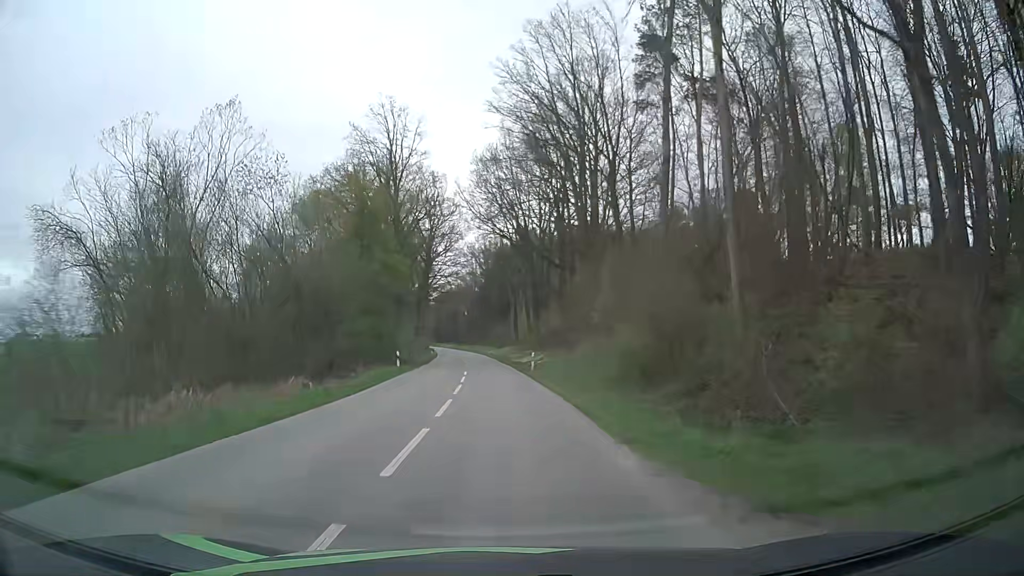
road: unclassified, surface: asphalt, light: Day
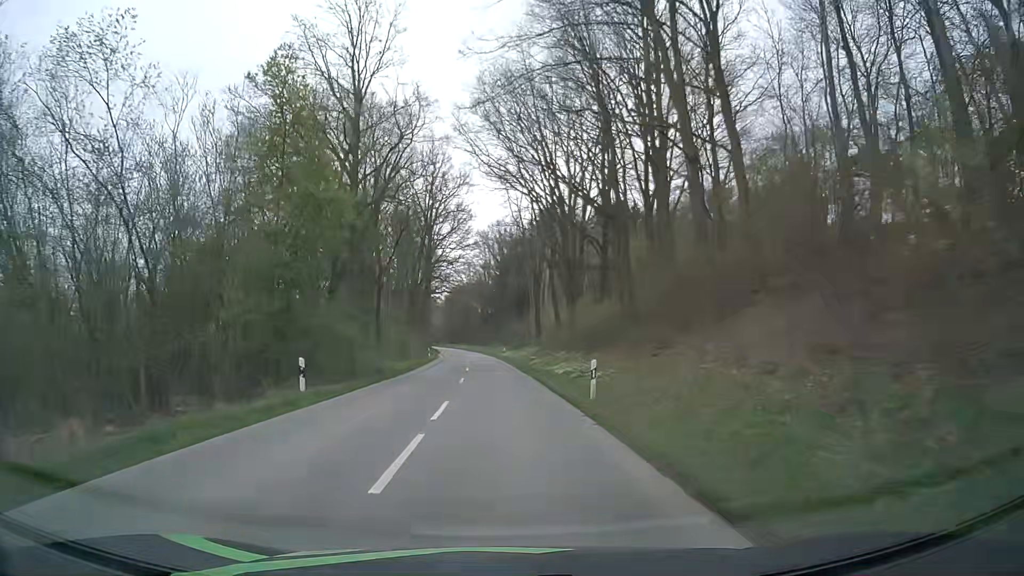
(-0.2, +19.2) m; 0°
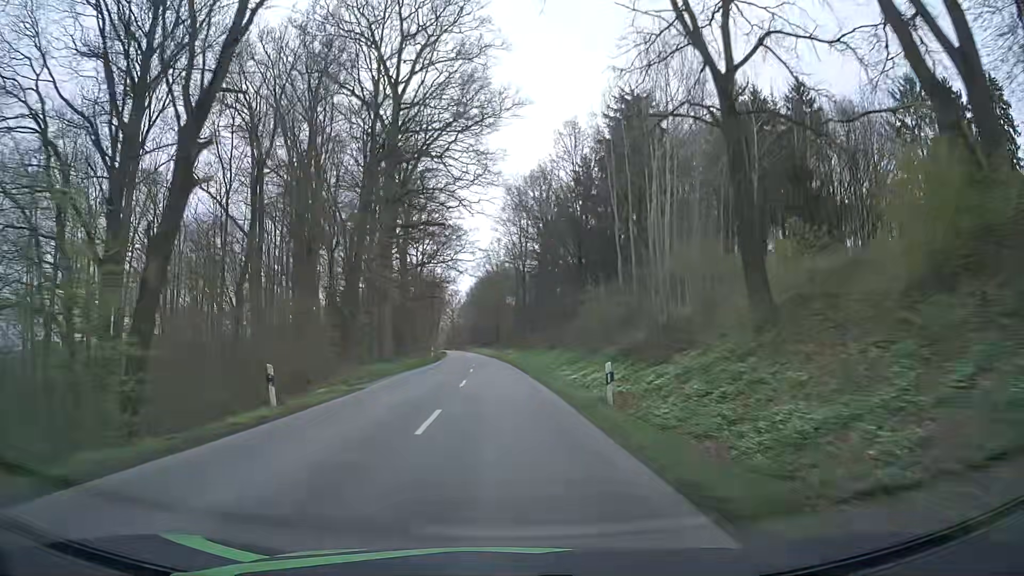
(-2.3, +50.9) m; -4°
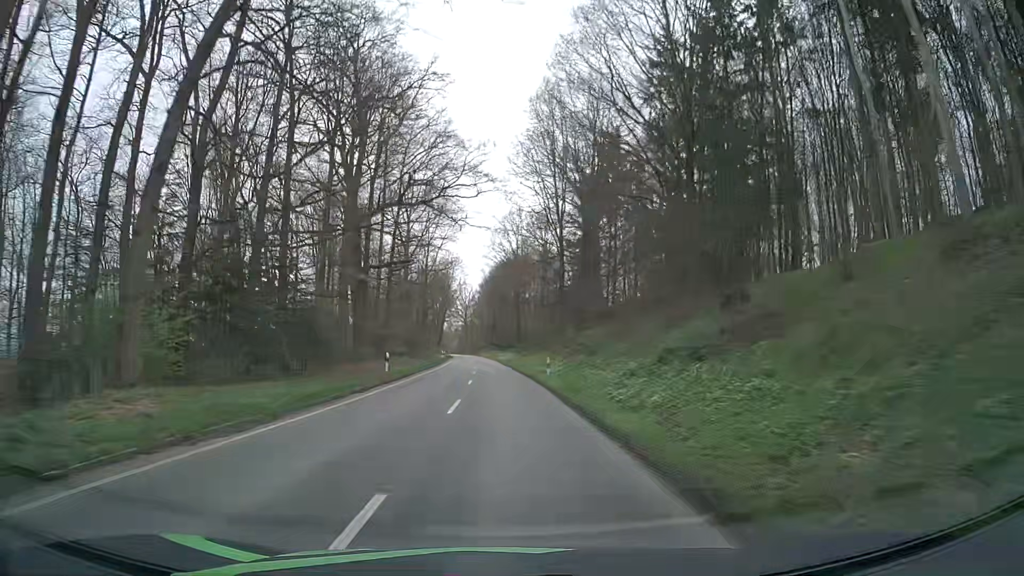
(-0.4, +32.9) m; -1°
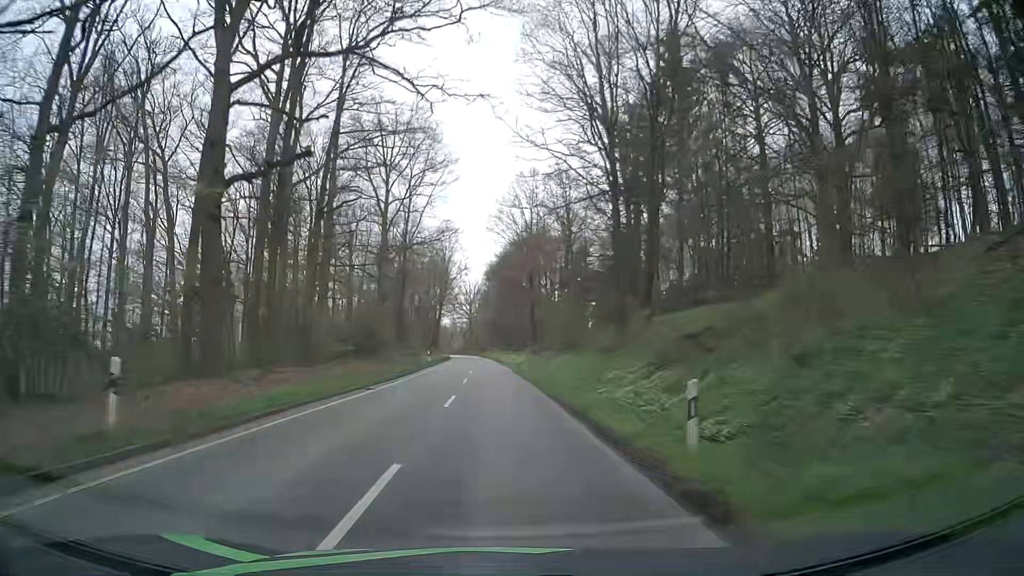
(-0.2, +22.9) m; -1°
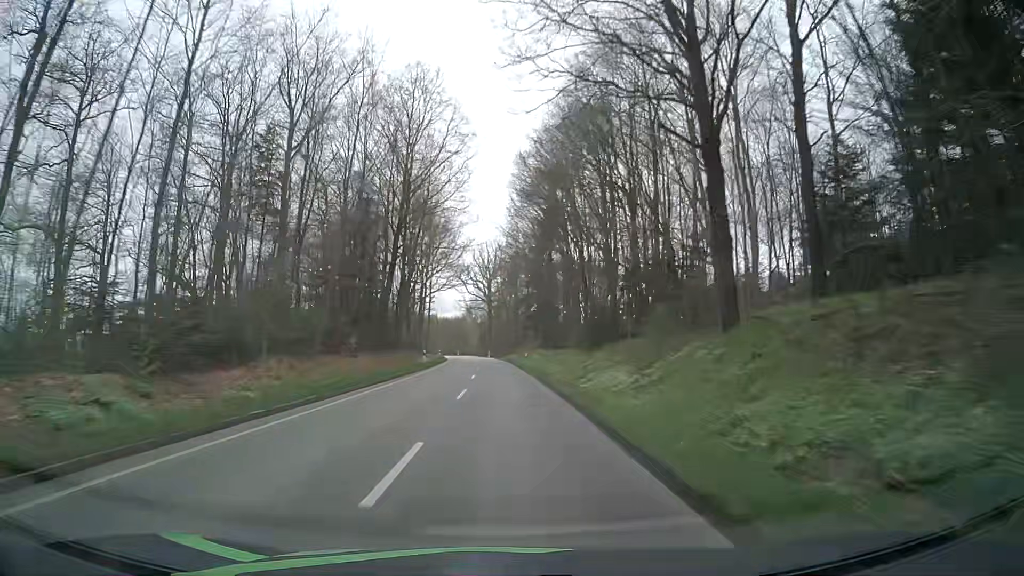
(-1.4, +59.9) m; -3°
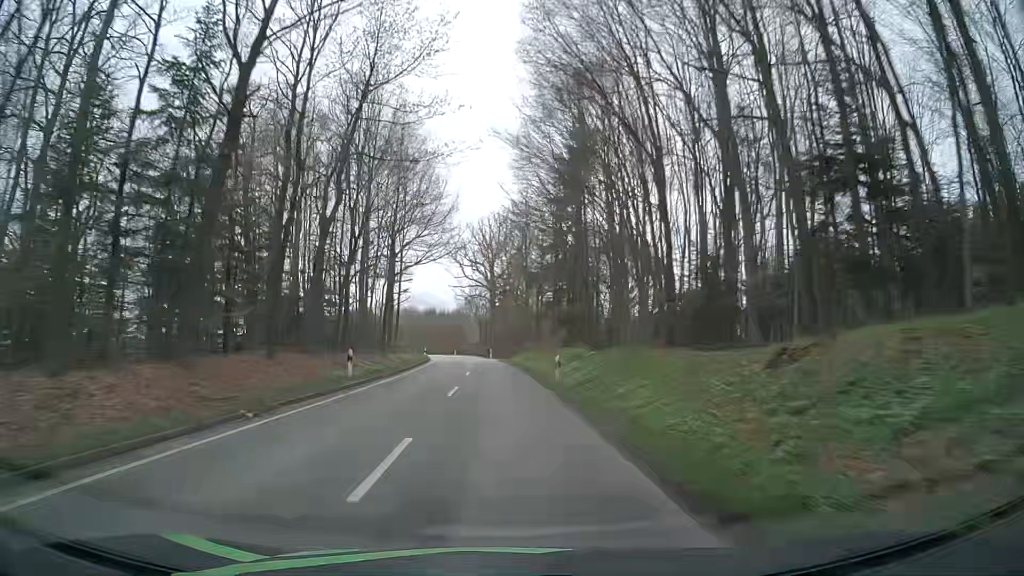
(0.0, +24.6) m; 0°
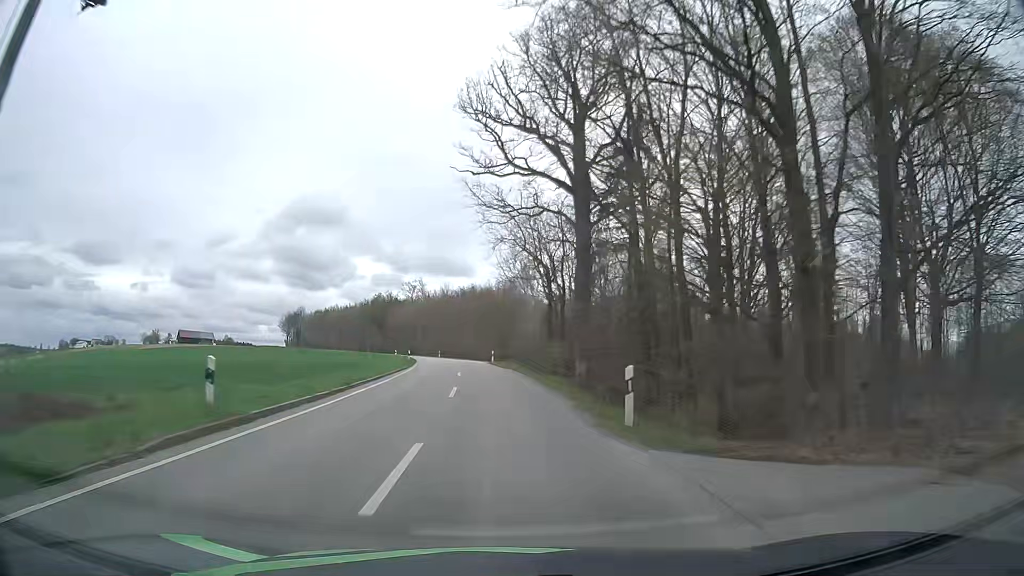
(-1.9, +61.9) m; -5°
(0, +10) (0, +20) (-1, +30) (-2, +40) (-2, +50) (-4, +60) (-5, +70) (-6, +80) (-8, +89) (-10, +99) m
